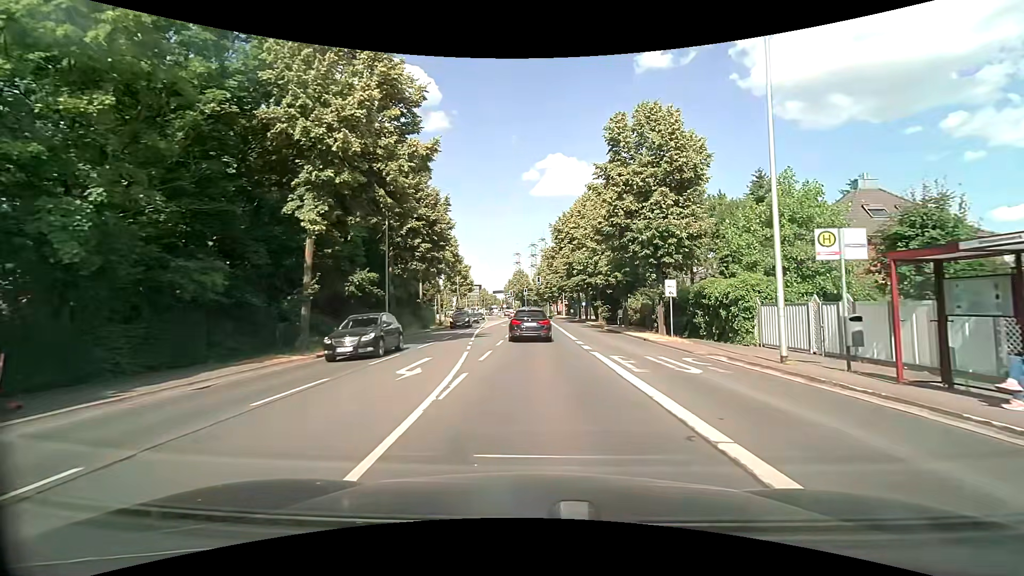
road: secondary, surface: asphalt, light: Day
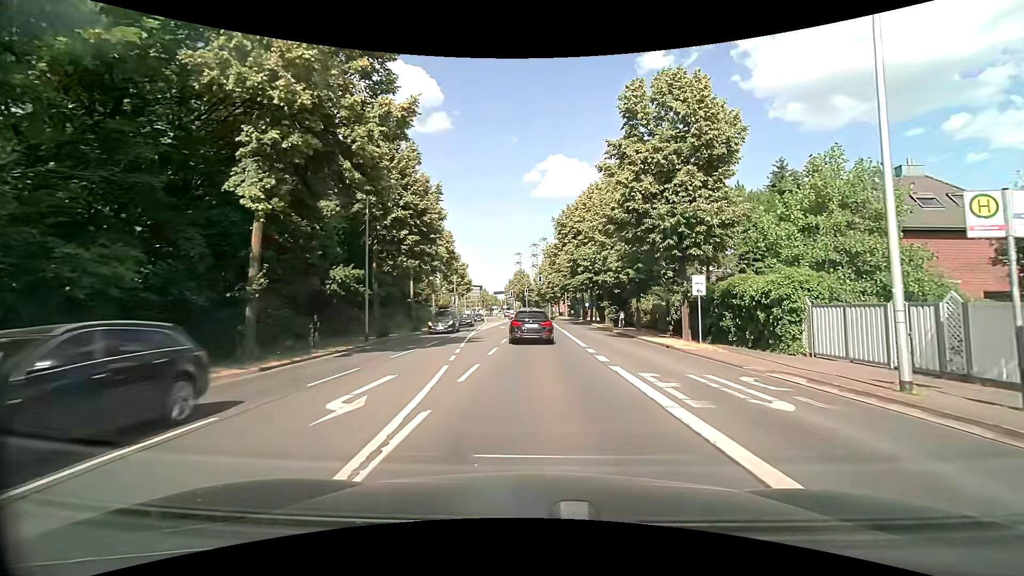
(0.0, +4.0) m; 0°
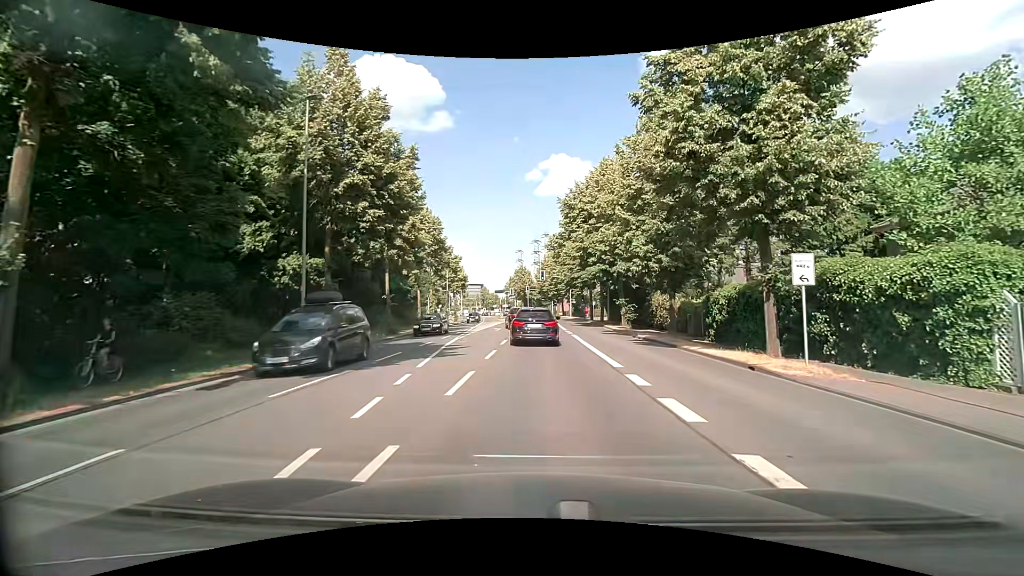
(0.0, +7.7) m; 0°
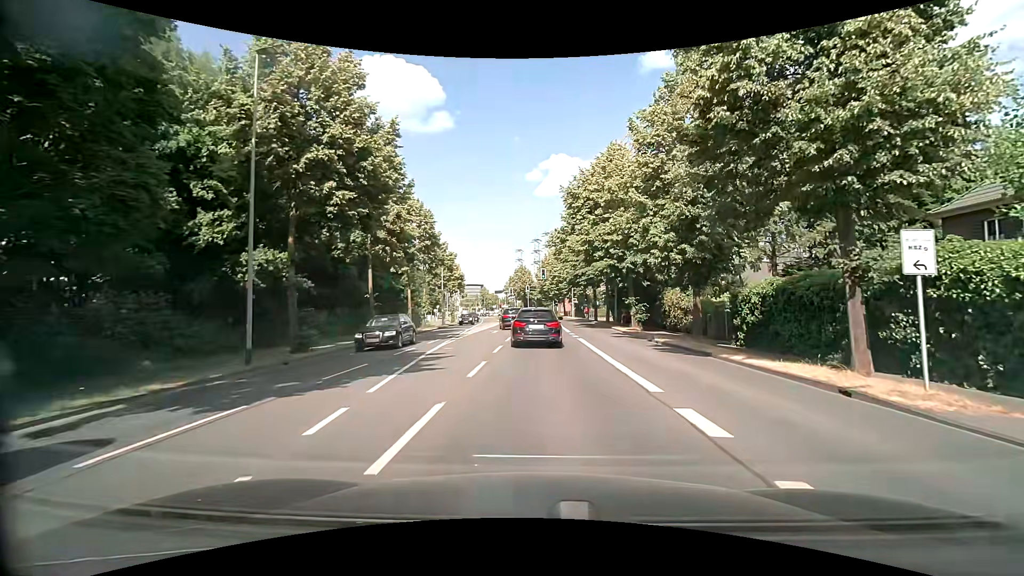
(0.0, +3.8) m; 0°
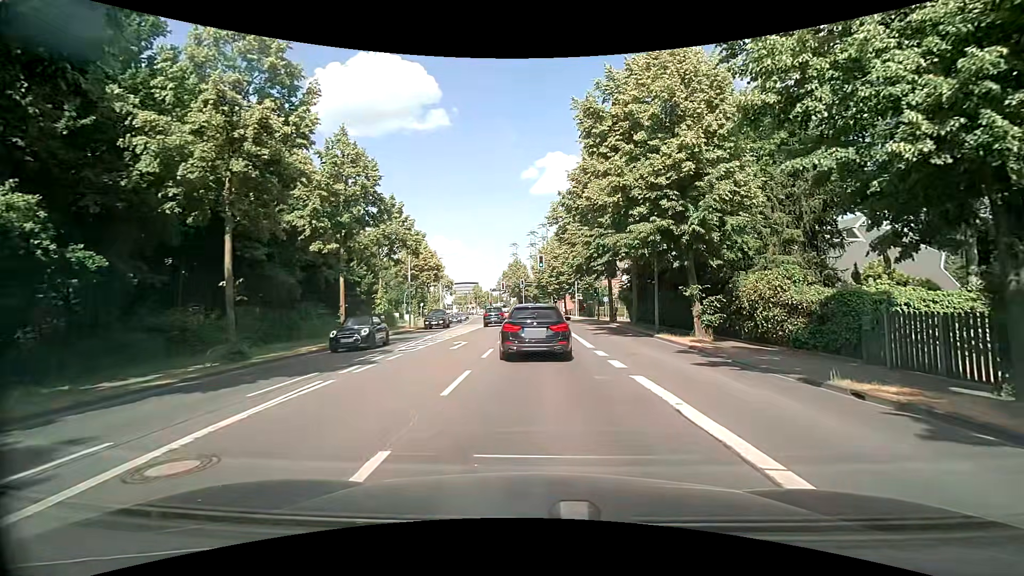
(0.0, +14.3) m; 0°
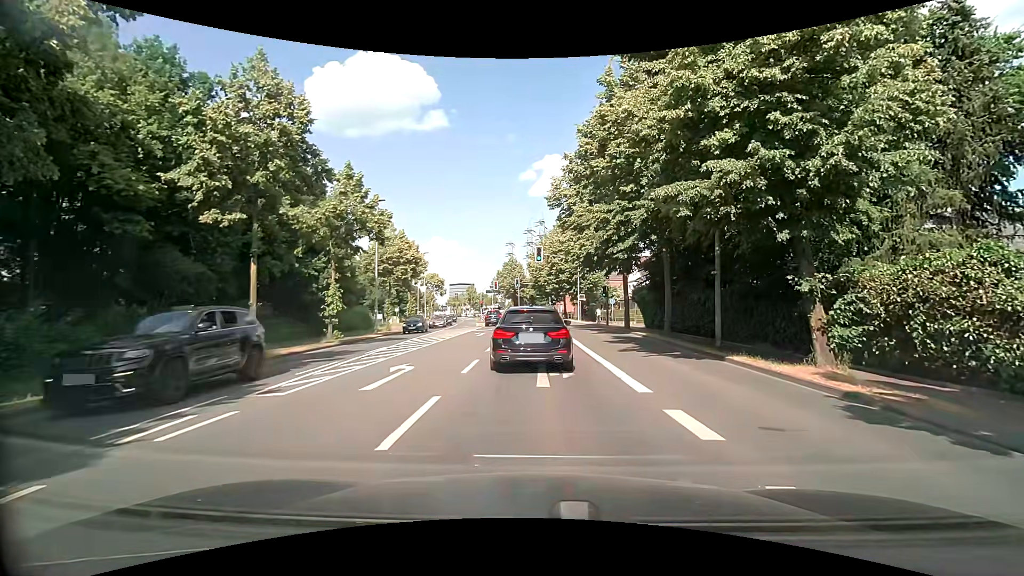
(0.0, +8.7) m; 0°
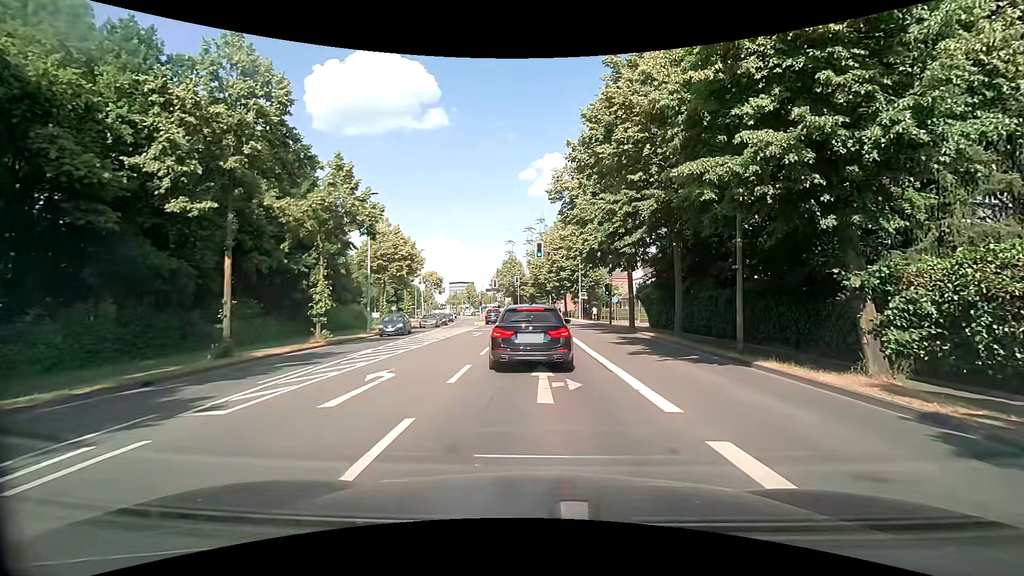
(0.0, +1.7) m; -2°
